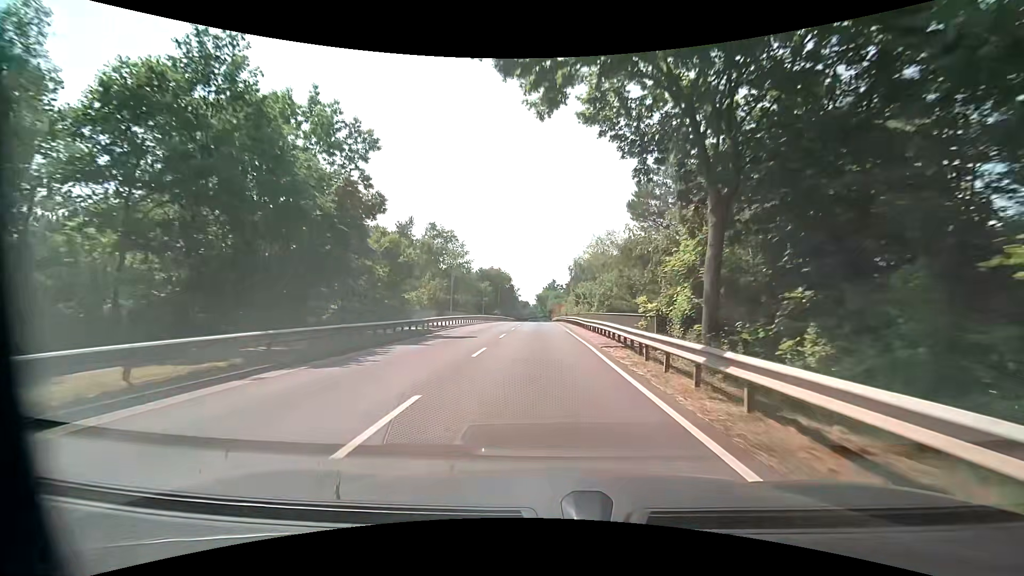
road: unclassified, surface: asphalt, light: Day
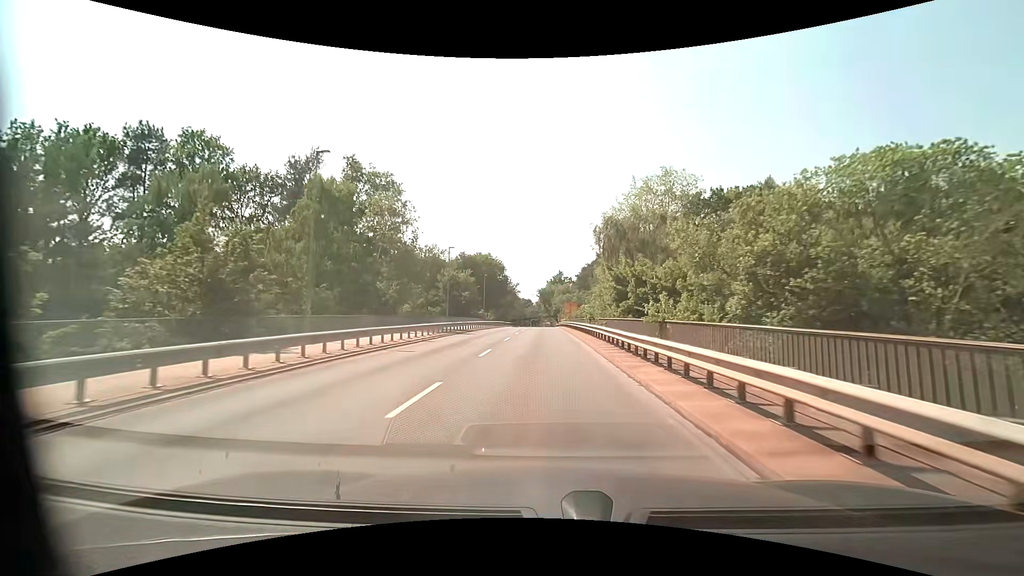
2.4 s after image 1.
(+0.1, +34.2) m; -1°
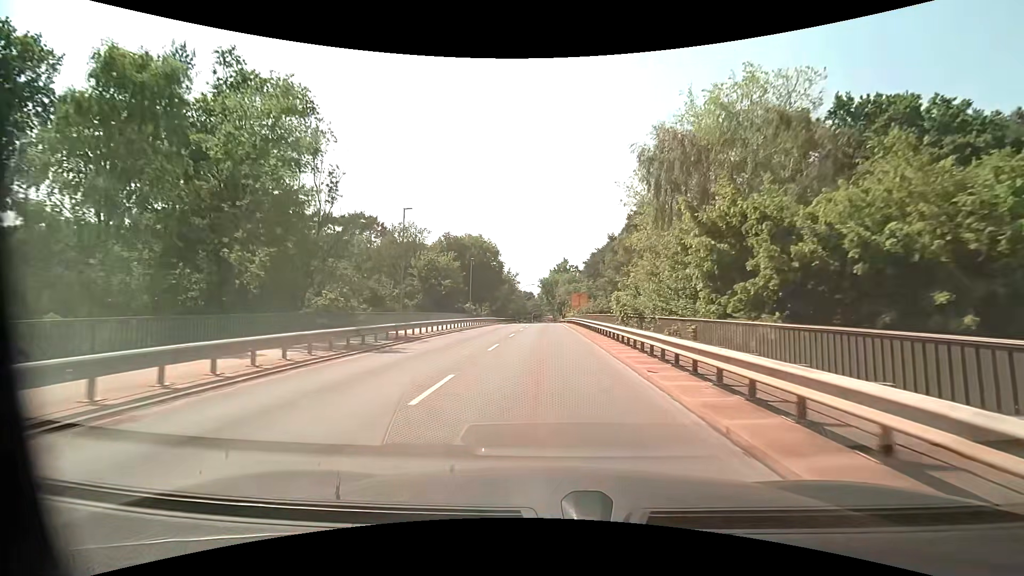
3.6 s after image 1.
(+0.1, +17.5) m; 0°
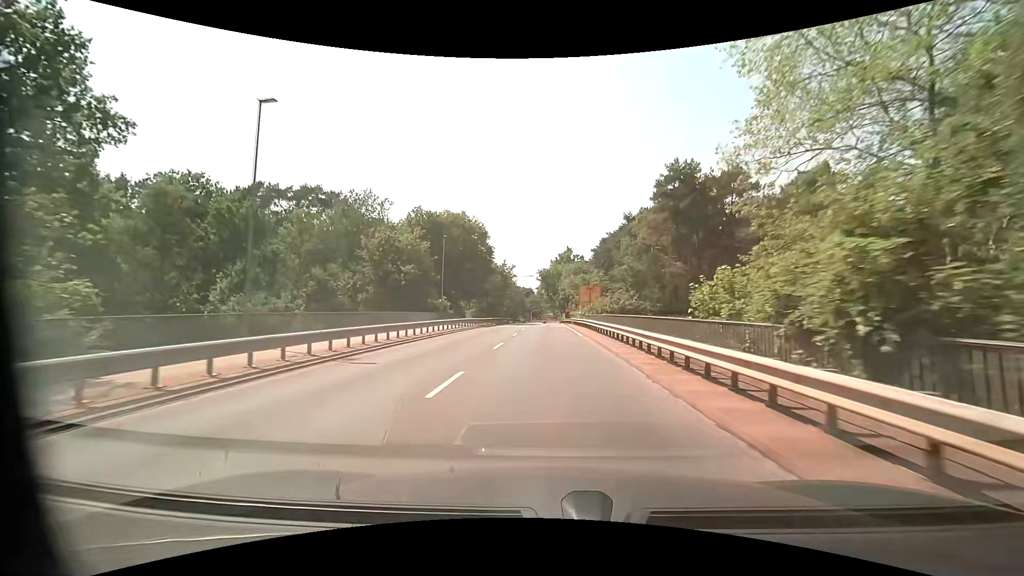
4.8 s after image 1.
(0.0, +17.8) m; 0°
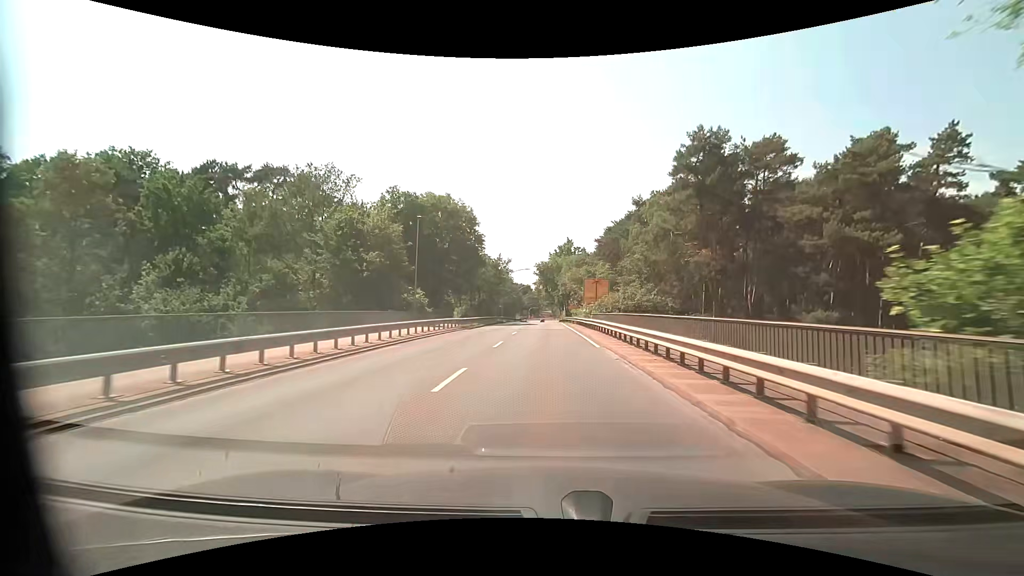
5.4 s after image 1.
(0.0, +9.0) m; 0°
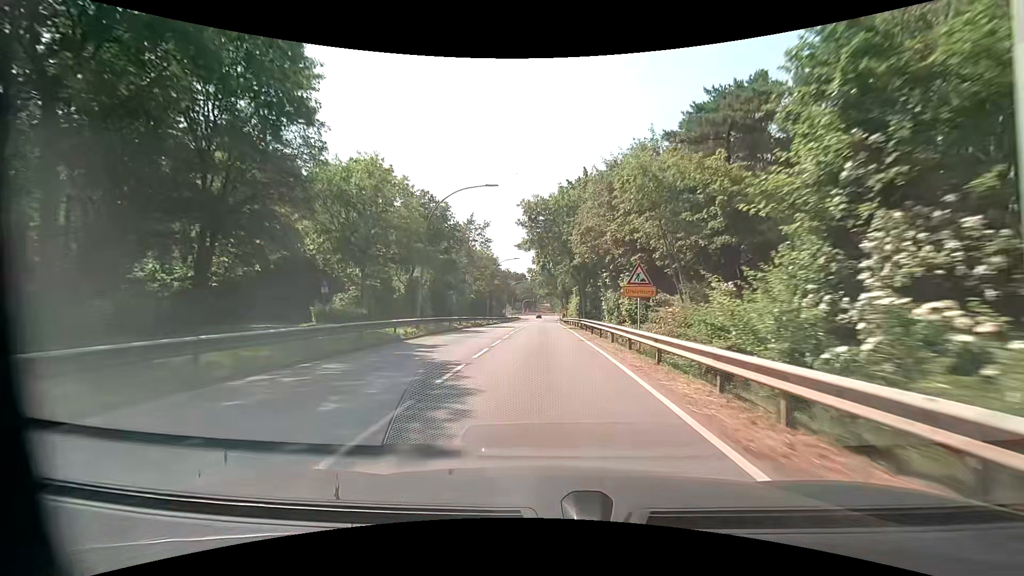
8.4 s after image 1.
(+0.3, +45.3) m; 0°
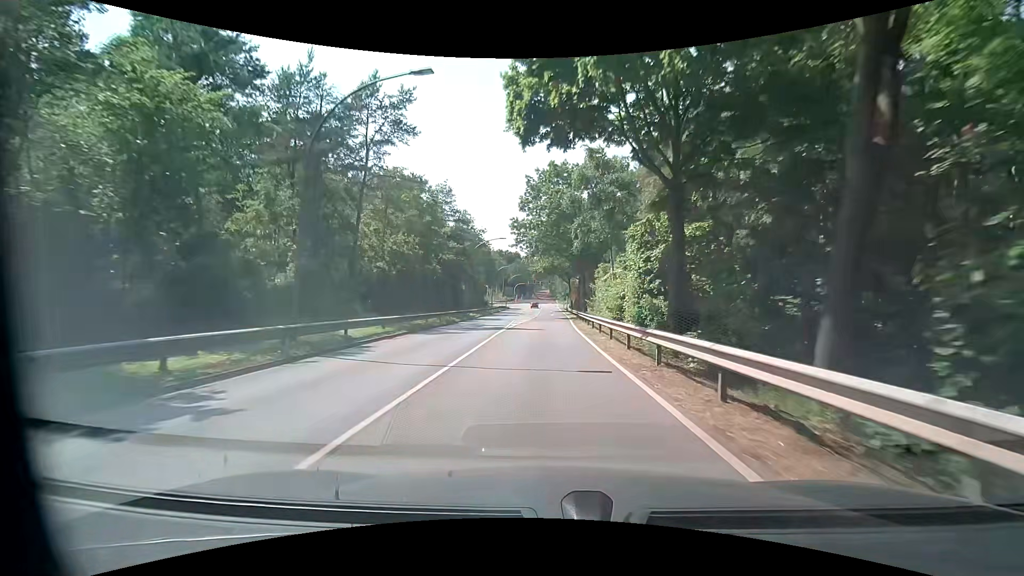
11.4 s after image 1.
(-0.1, +44.5) m; 0°
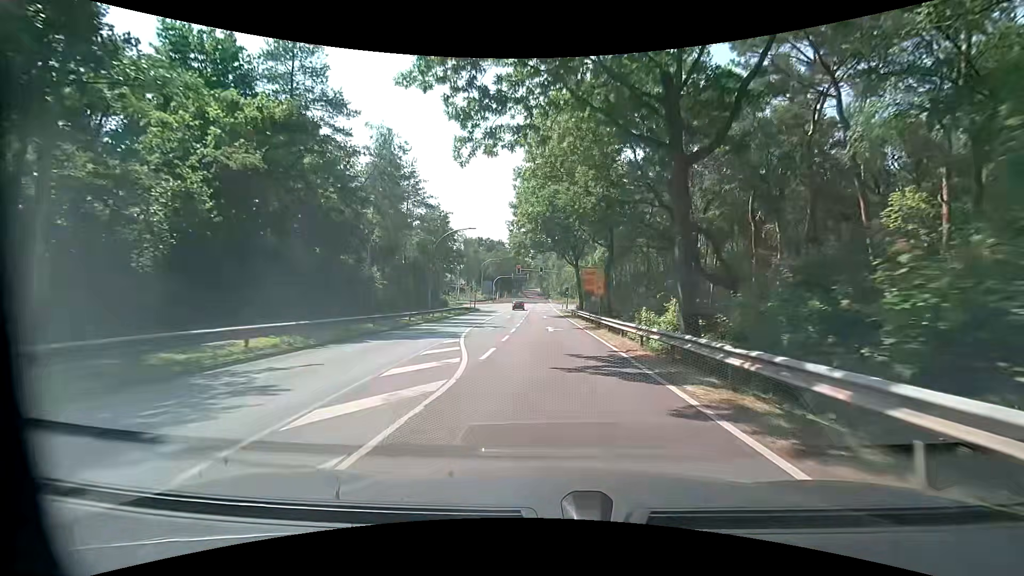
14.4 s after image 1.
(-0.2, +39.1) m; +1°
